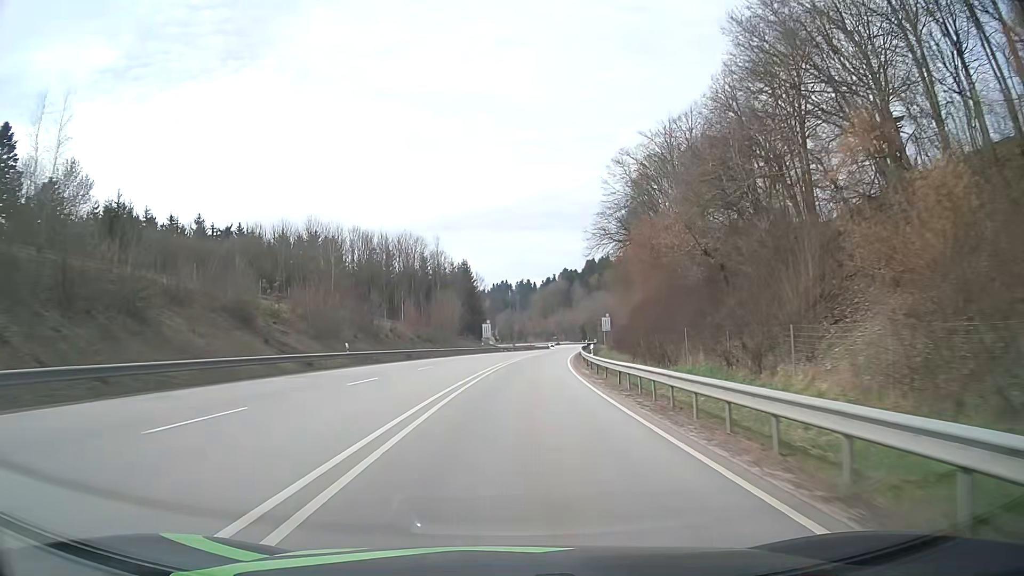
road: primary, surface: asphalt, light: Day
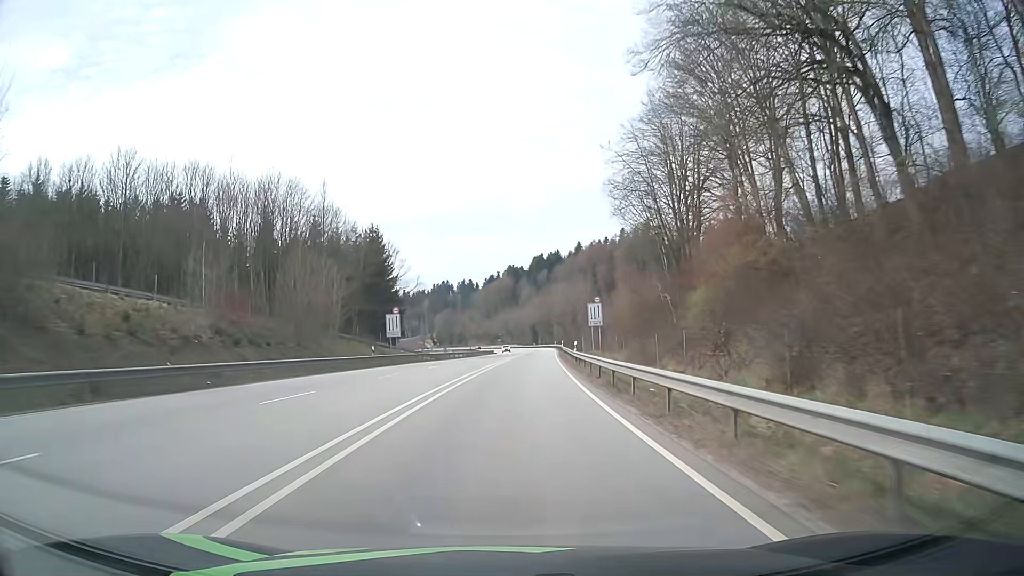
(+1.9, +42.0) m; +5°
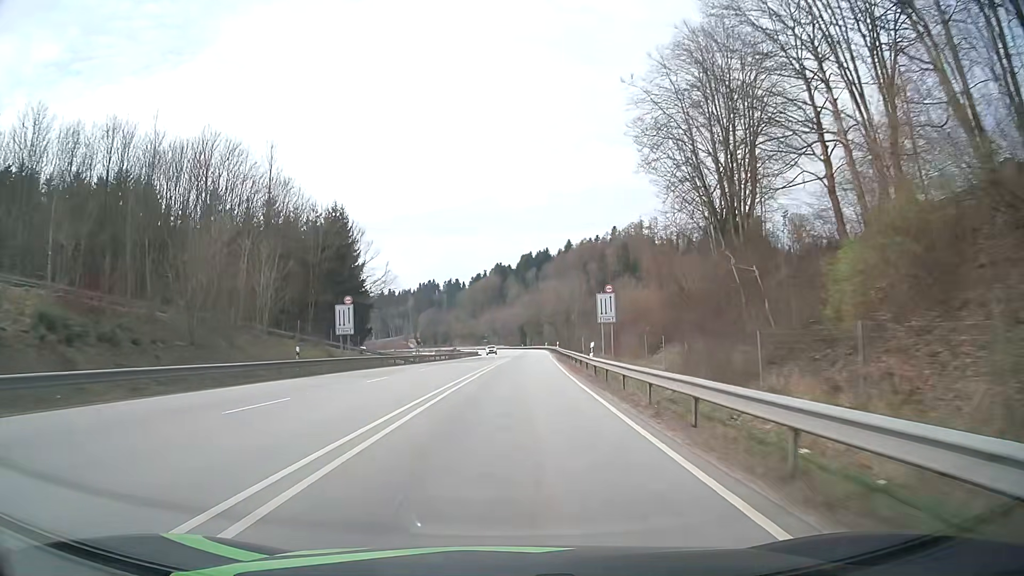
(+0.2, +14.0) m; +1°
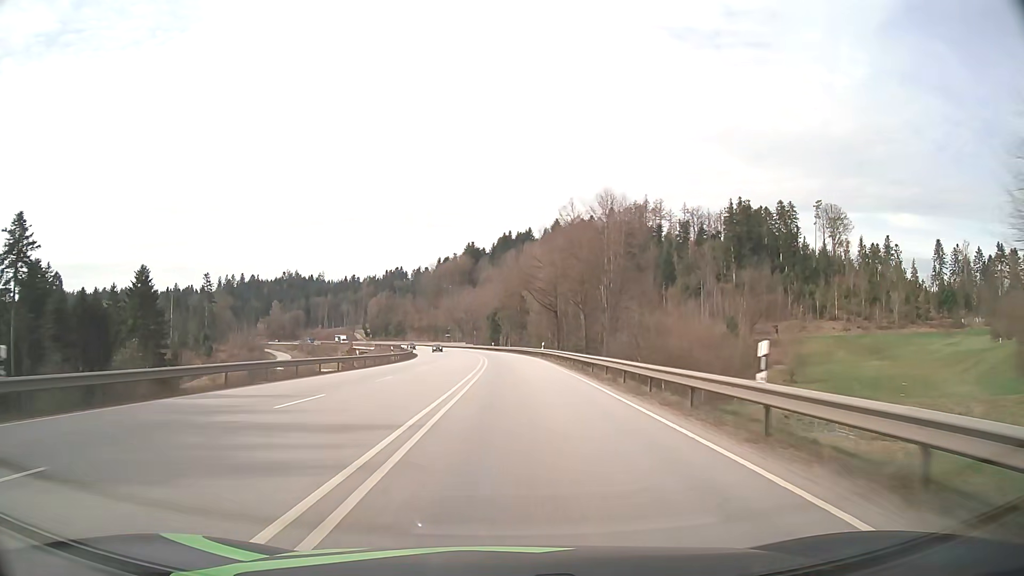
(+1.9, +69.9) m; +2°
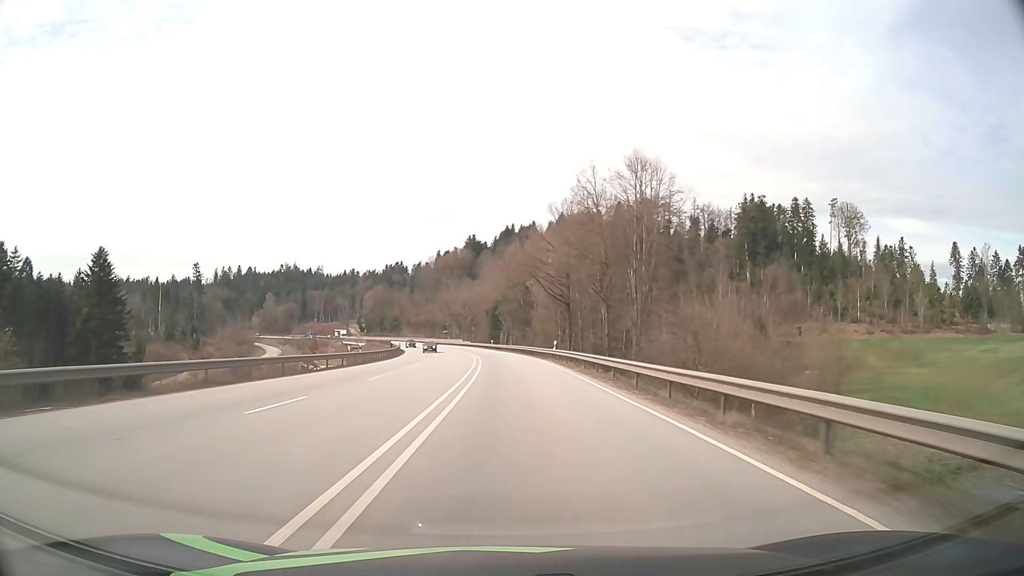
(0.0, +13.8) m; 0°
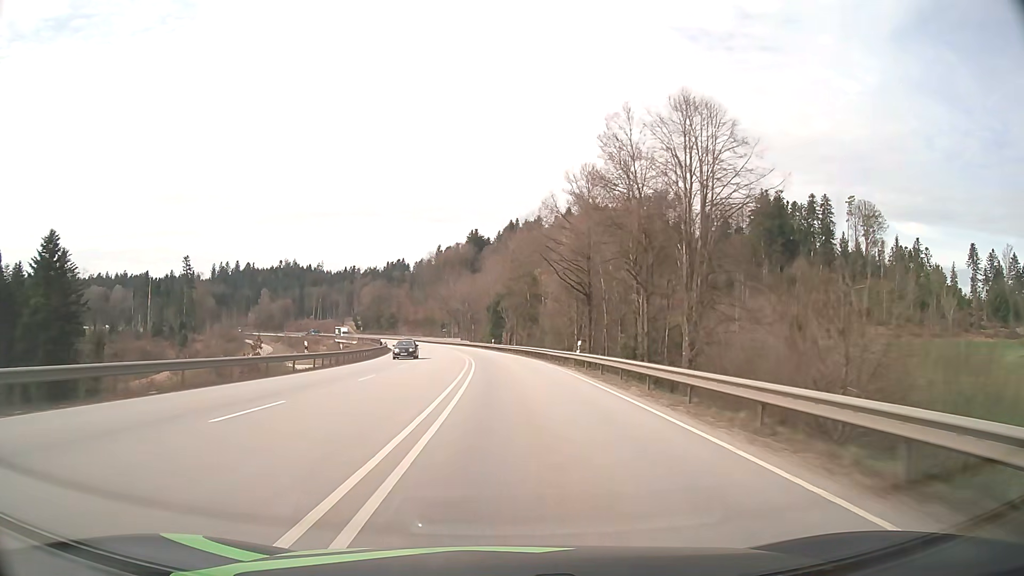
(0.0, +13.7) m; 0°
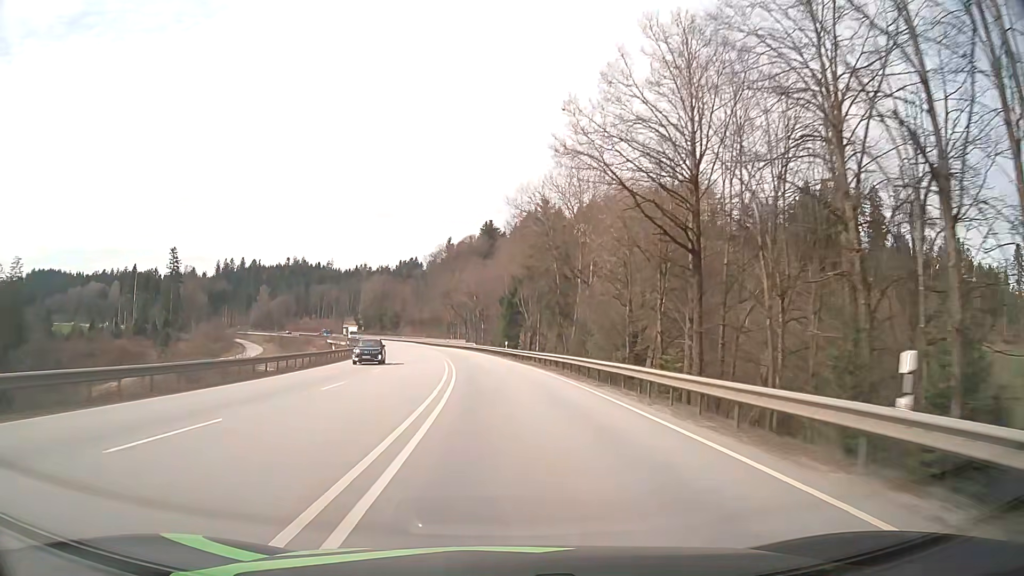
(-0.3, +27.1) m; -1°
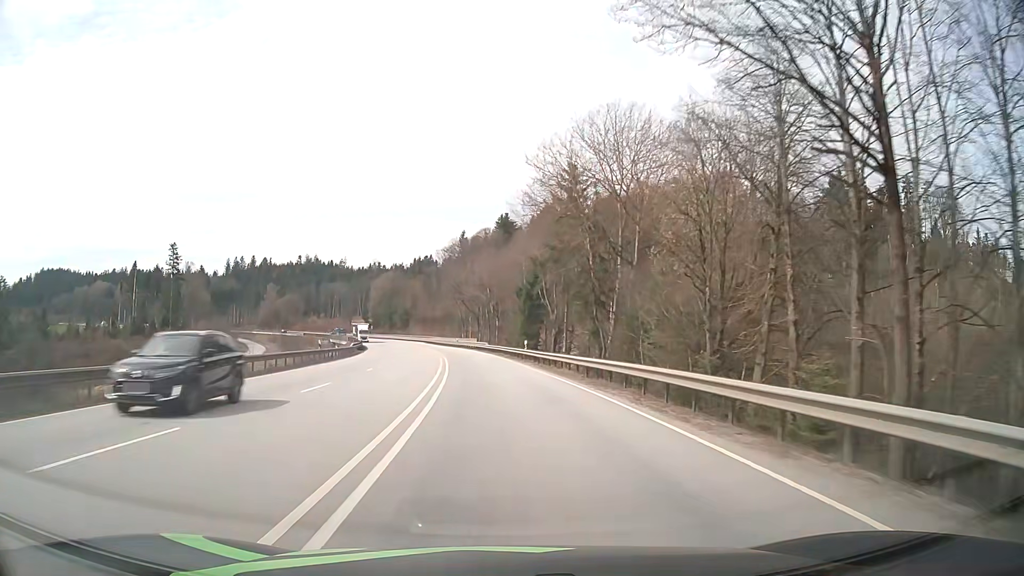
(-0.2, +13.5) m; -1°
(0, +10) (0, +20) (-1, +30) (-2, +40) (-3, +50) (-4, +60) (-6, +70) (-7, +80) (-9, +89) (-12, +99) m
